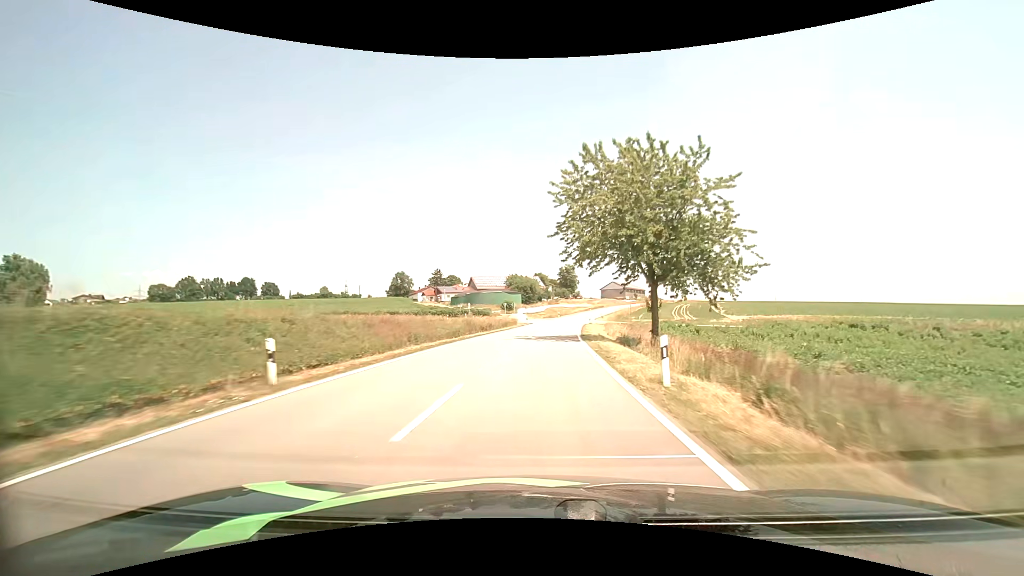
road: tertiary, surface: asphalt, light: Day
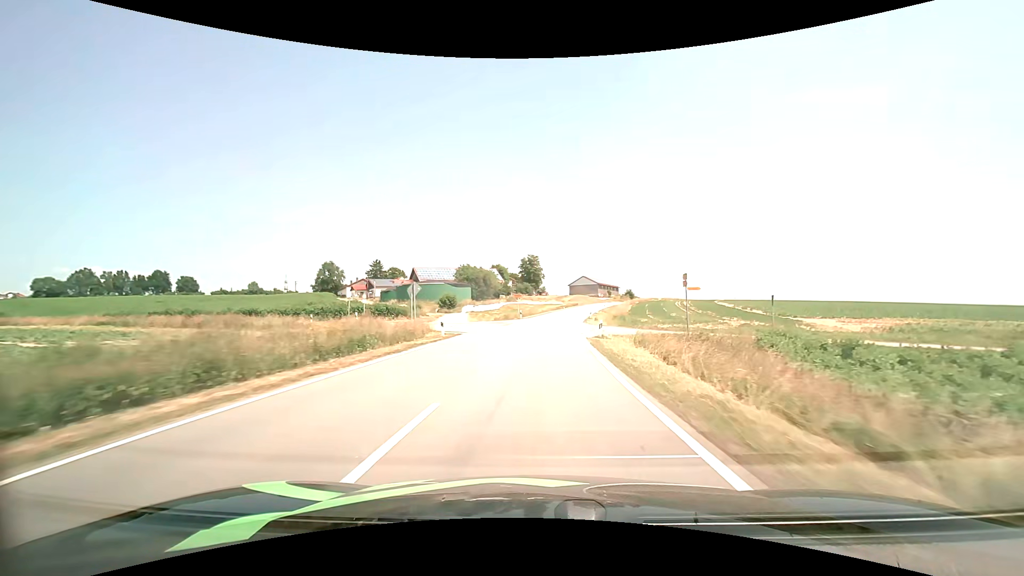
(+1.3, +38.8) m; +4°
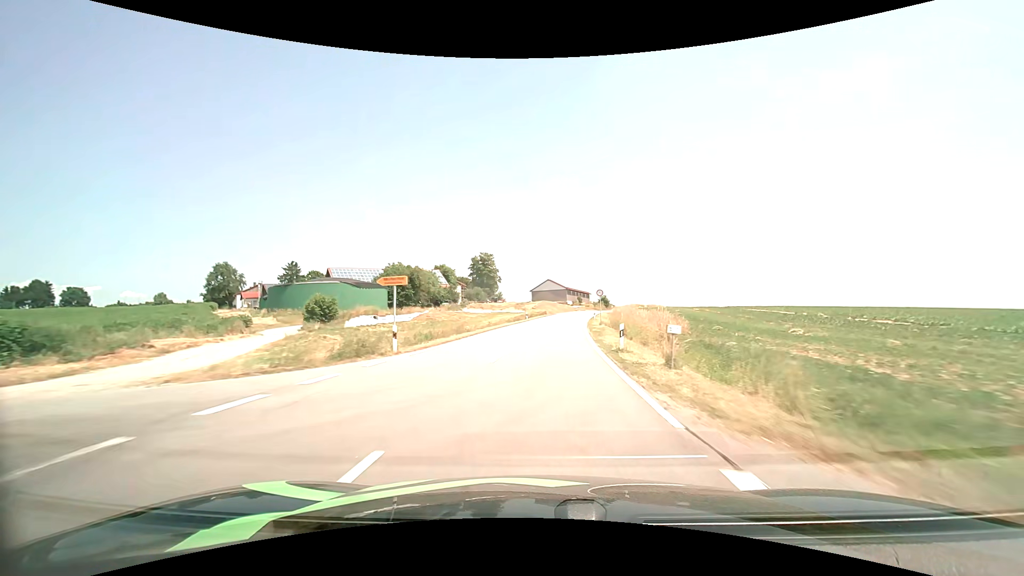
(+1.6, +39.5) m; +5°
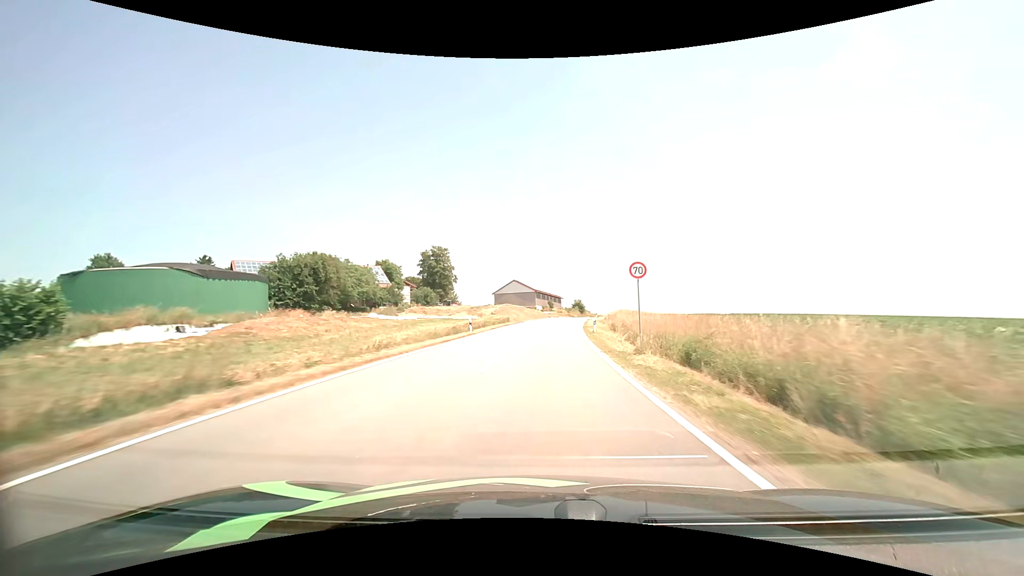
(+0.7, +26.6) m; +4°
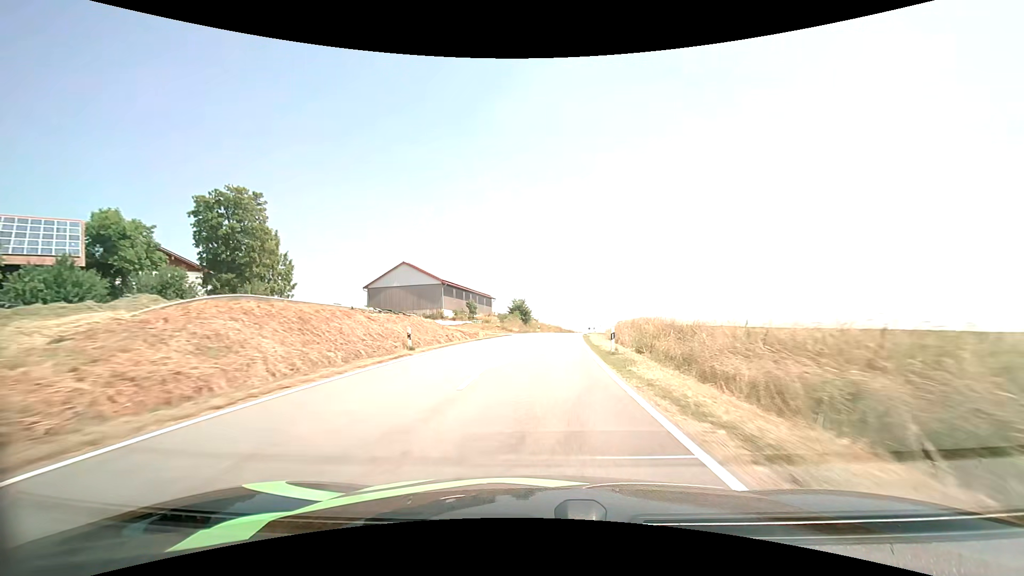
(+4.2, +63.2) m; +7°
(0, +10) (0, +20) (+1, +30) (+2, +40) (+3, +50) (+4, +60) (+5, +70) (+7, +80) (+8, +90) (+10, +99) m
